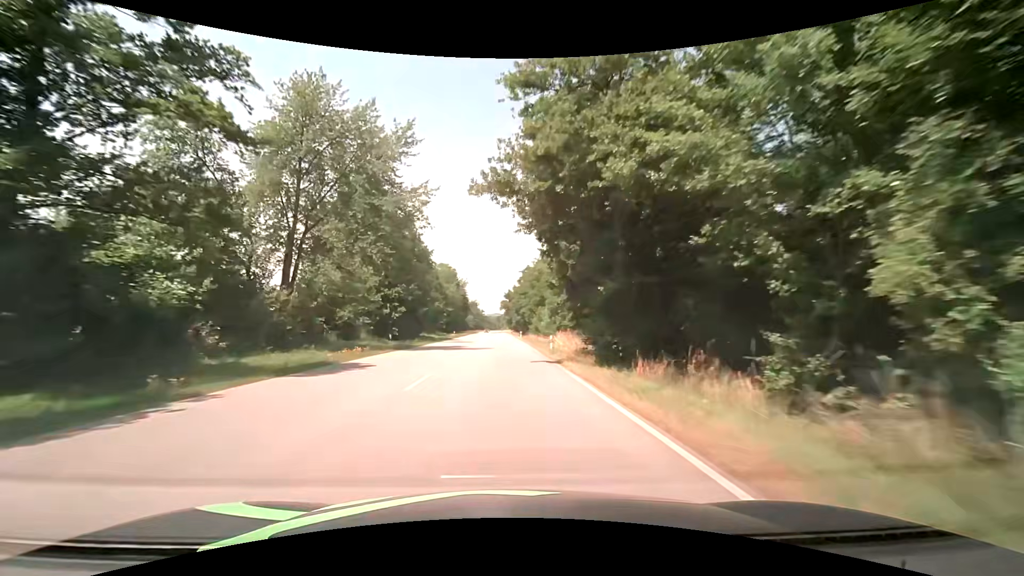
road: primary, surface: asphalt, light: Day
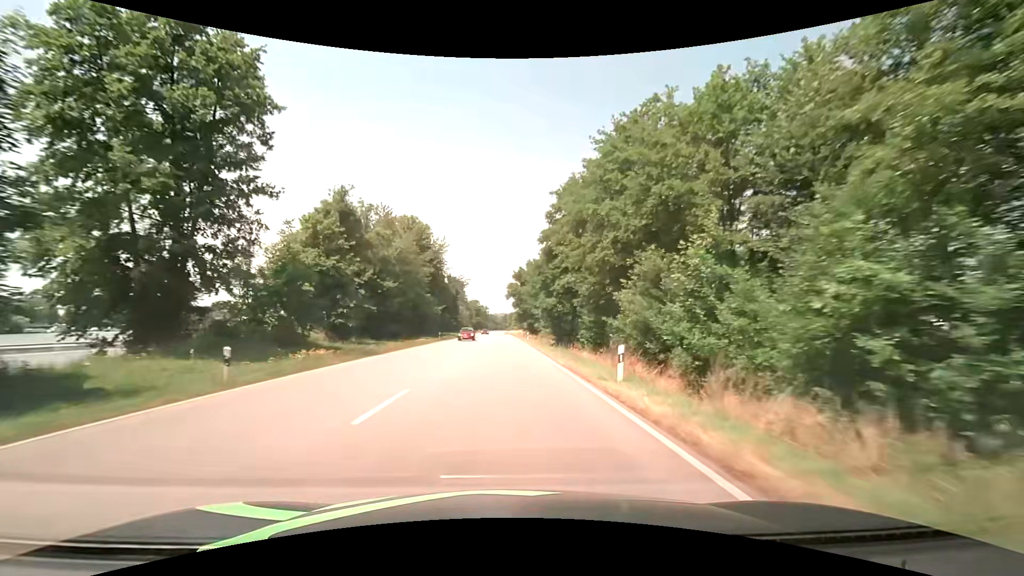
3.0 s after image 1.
(-0.6, +63.5) m; -1°
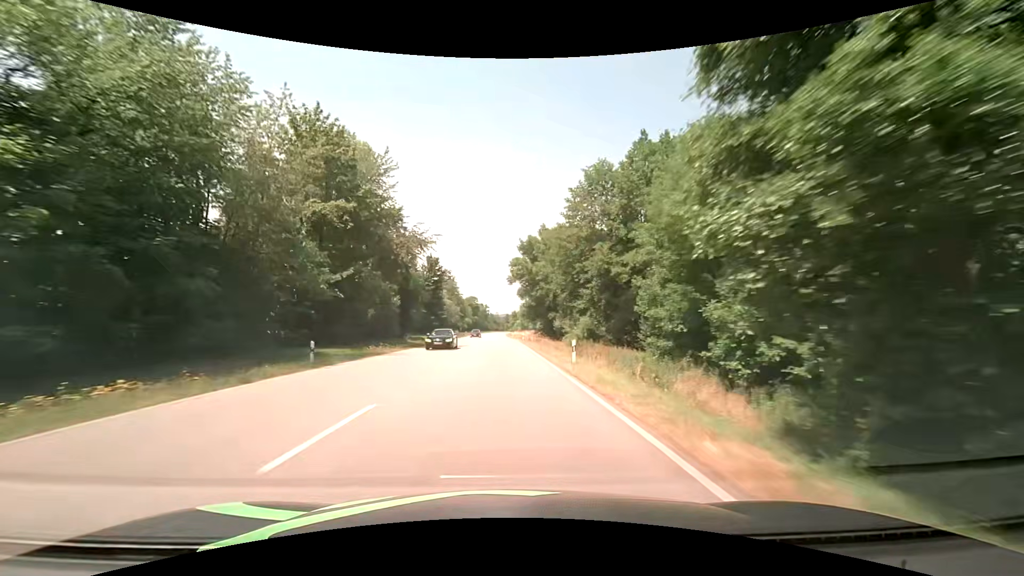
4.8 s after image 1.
(+0.2, +38.1) m; 0°
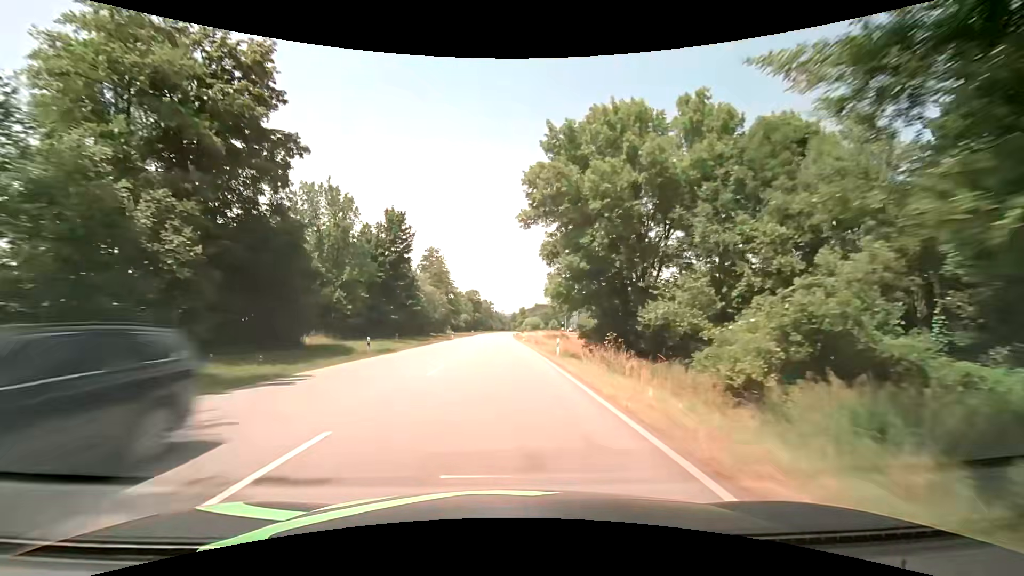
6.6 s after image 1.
(-0.1, +38.2) m; 0°
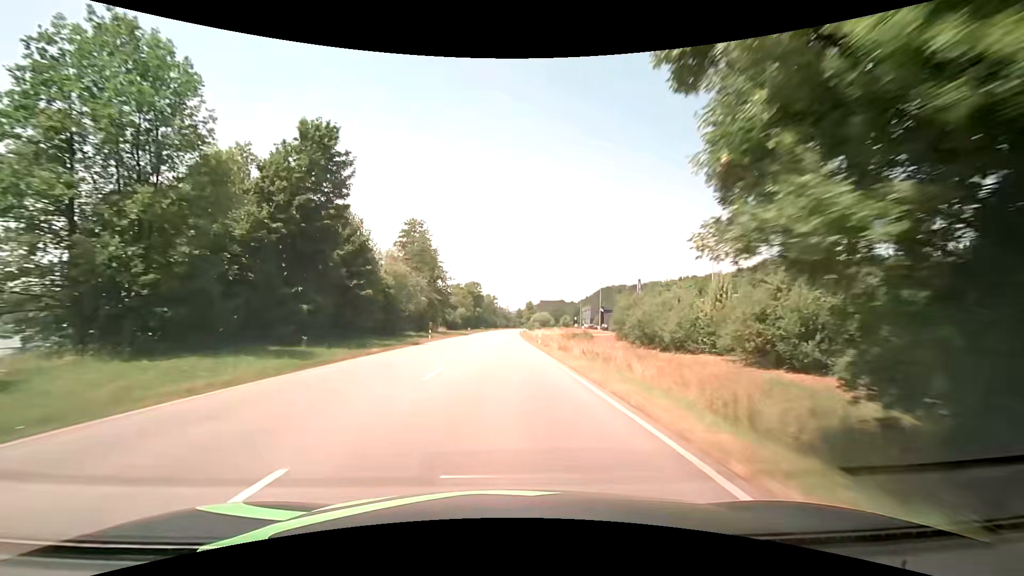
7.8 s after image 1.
(-0.2, +25.5) m; -1°
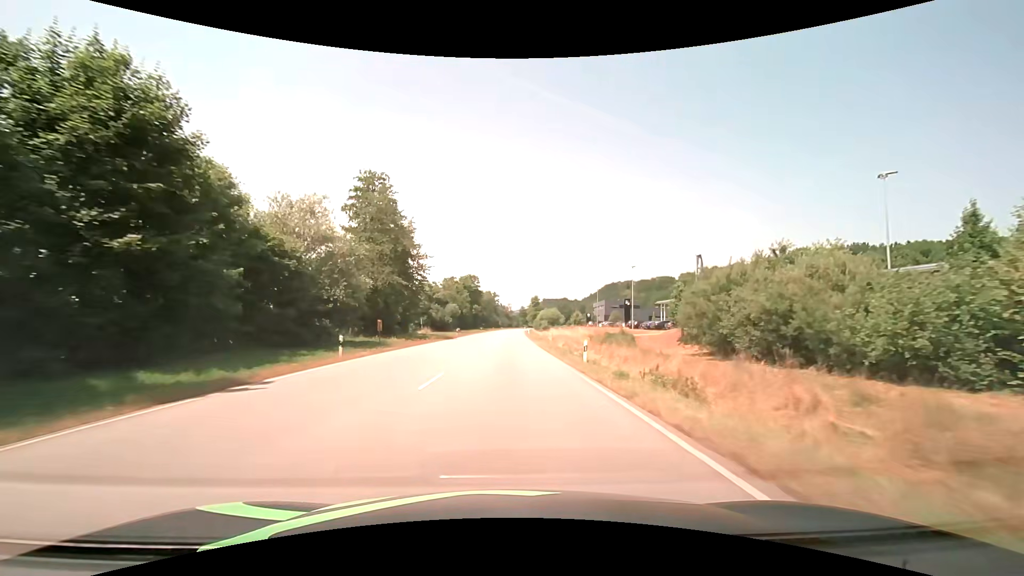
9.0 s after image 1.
(-0.1, +25.5) m; 0°
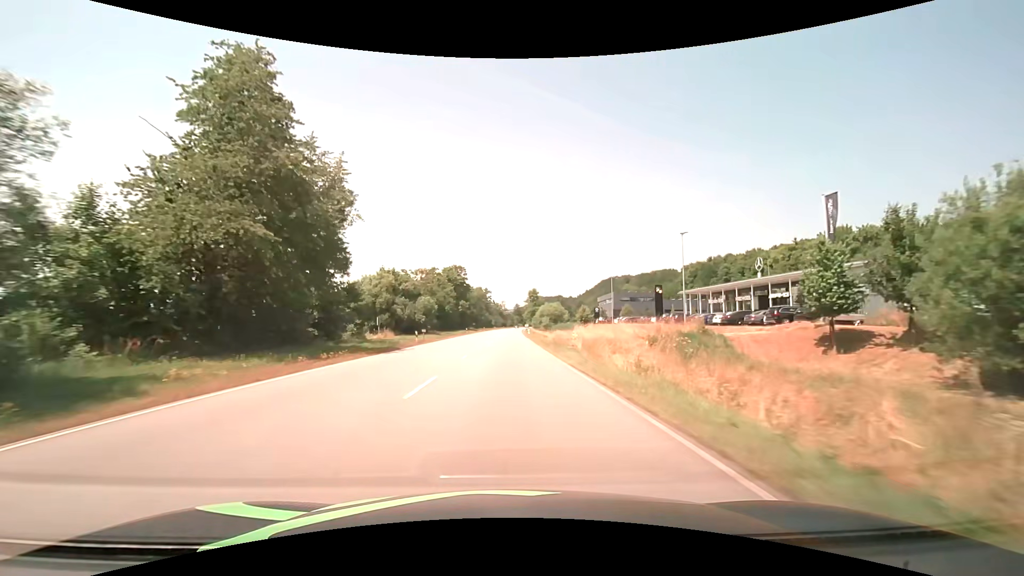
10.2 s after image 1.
(+0.1, +25.6) m; +1°
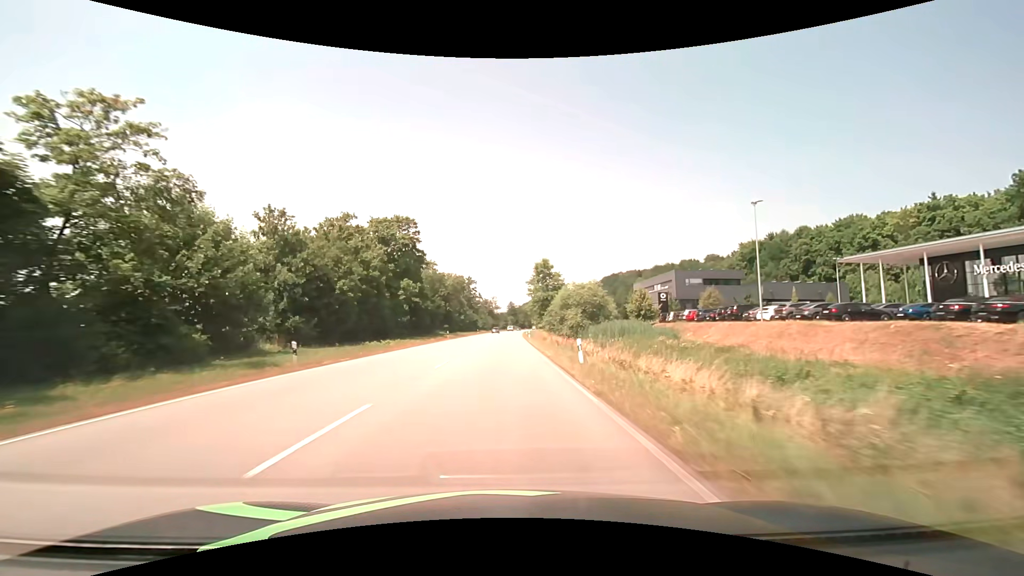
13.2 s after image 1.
(+0.8, +64.3) m; +1°
(0, +10) (0, +20) (0, +30) (0, +40) (0, +50) (0, +60) (0, +70) (0, +80) (+1, +90) (+1, +100) m
